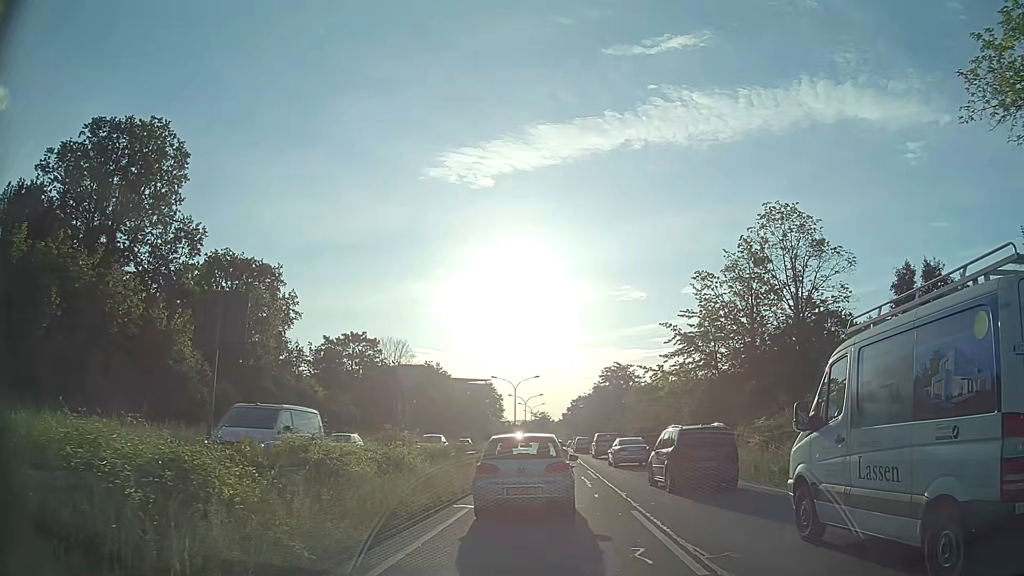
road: trunk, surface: asphalt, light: Day
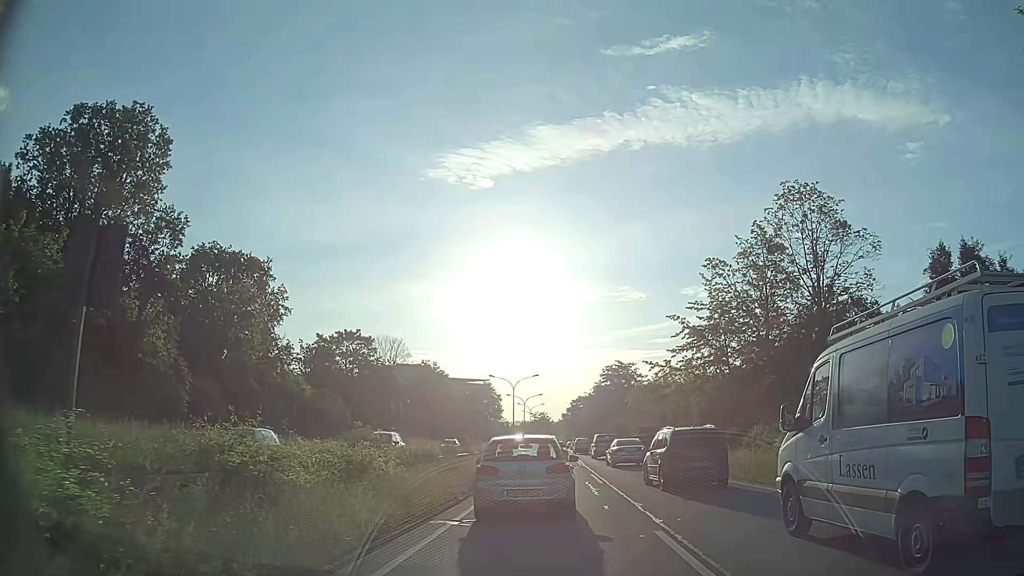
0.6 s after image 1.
(0.0, +2.9) m; -1°
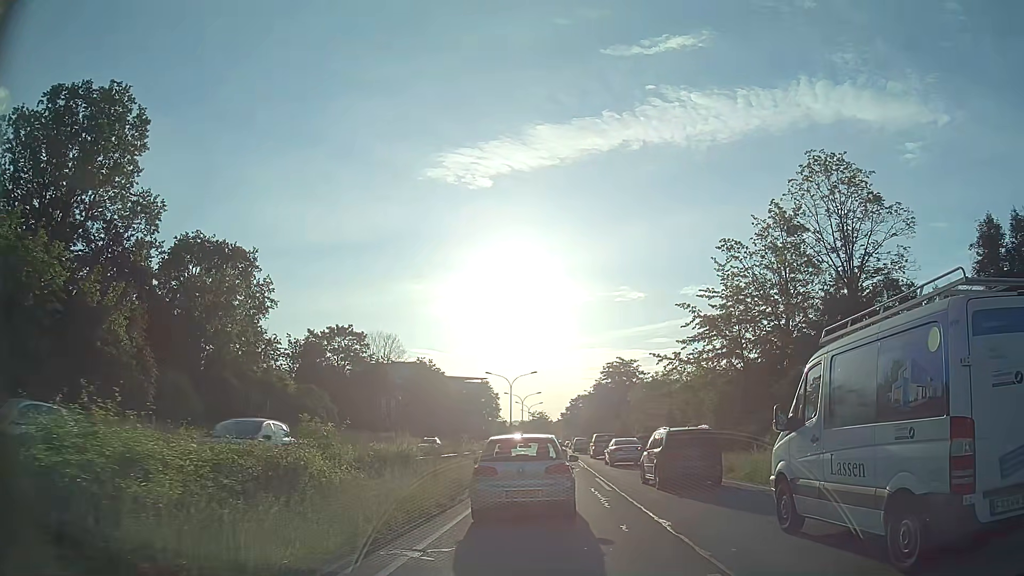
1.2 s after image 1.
(0.0, +3.4) m; 0°
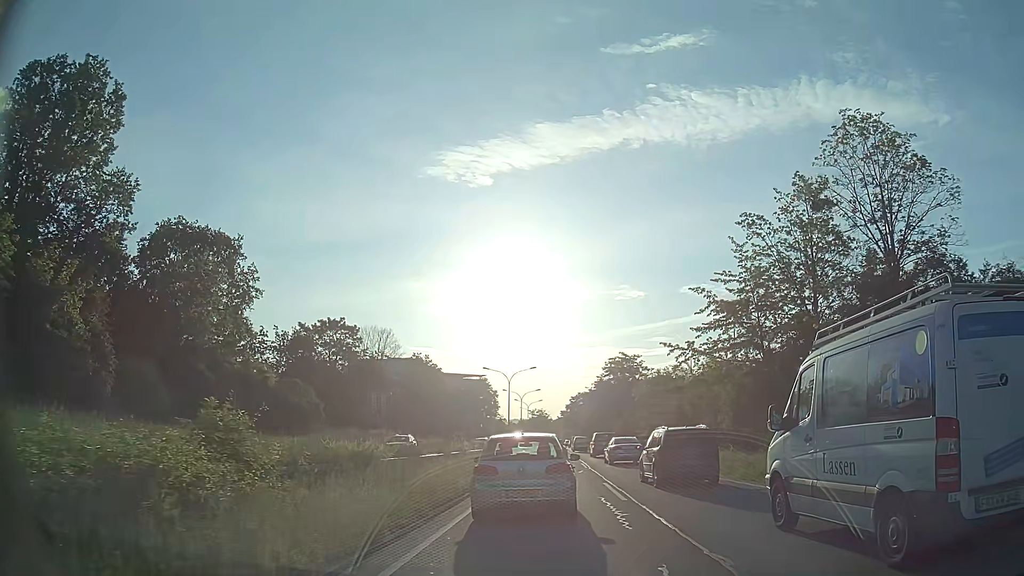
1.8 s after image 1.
(0.0, +3.6) m; 0°
